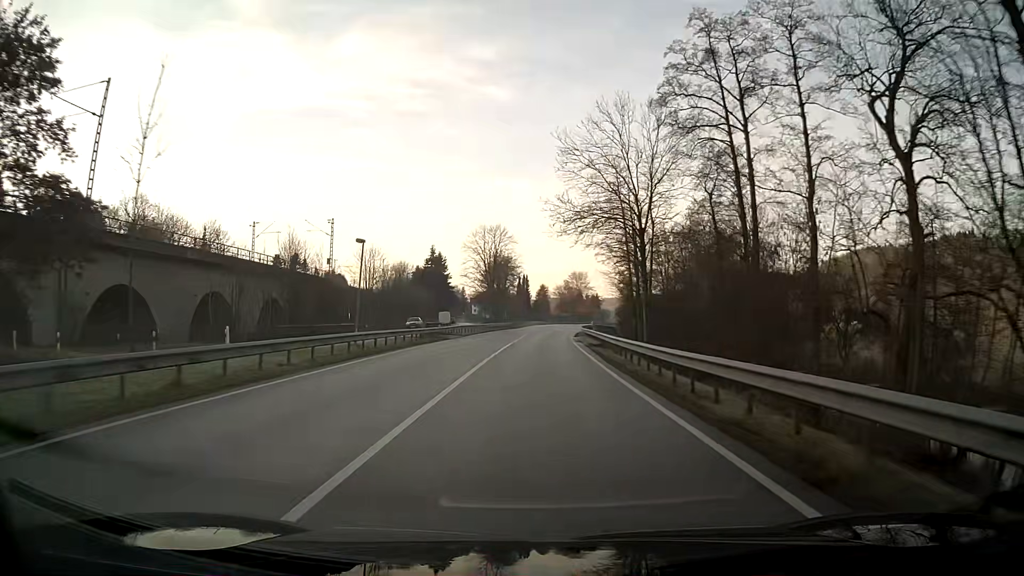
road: primary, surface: asphalt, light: Day
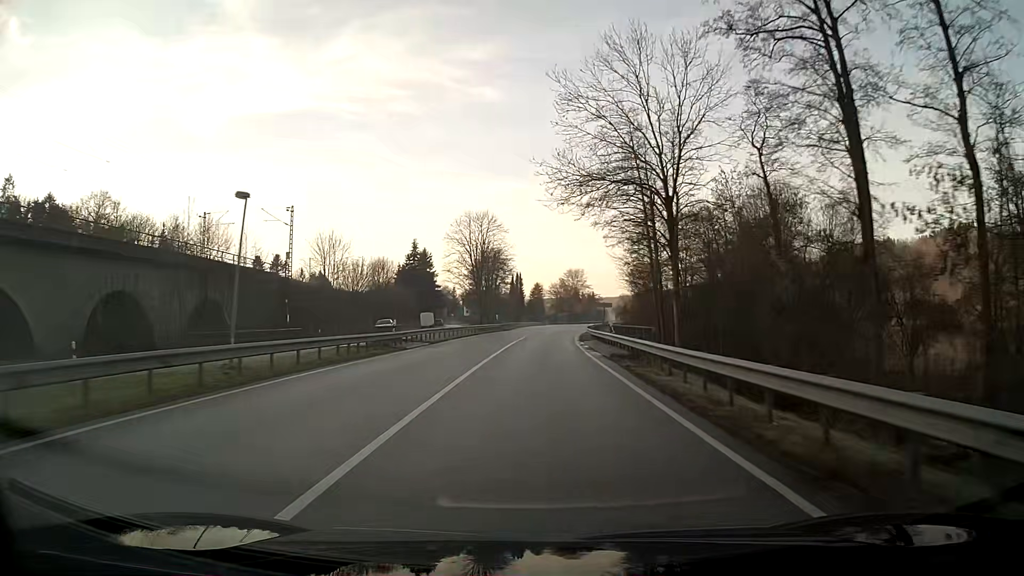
(+0.1, +12.9) m; +1°
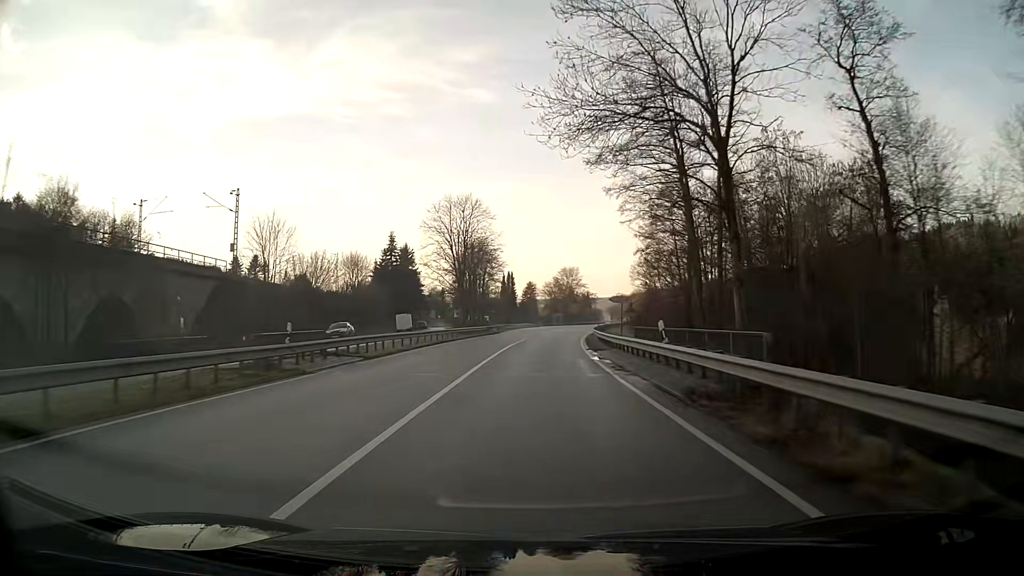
(+0.1, +12.9) m; +1°
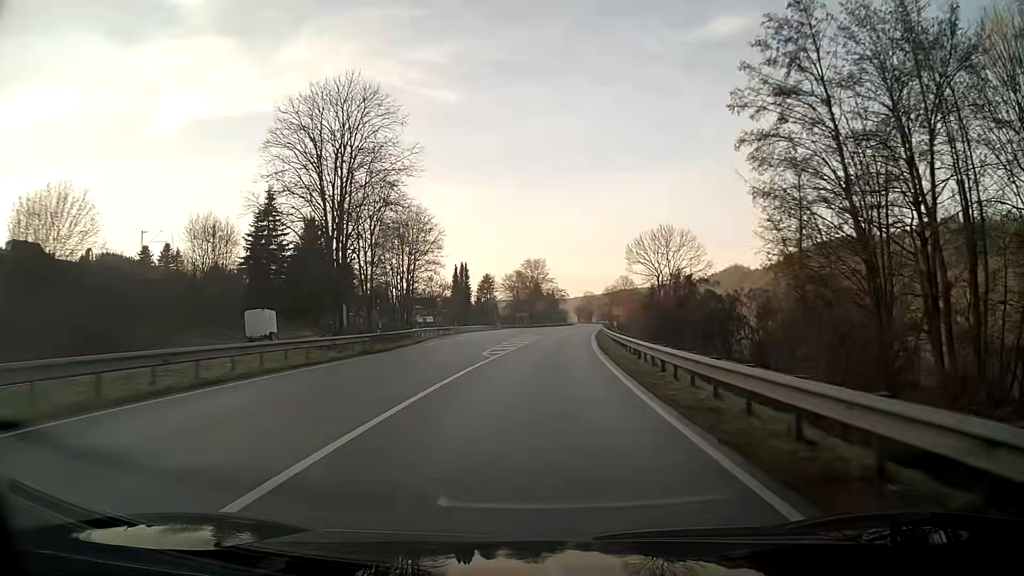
(+0.9, +37.2) m; +3°
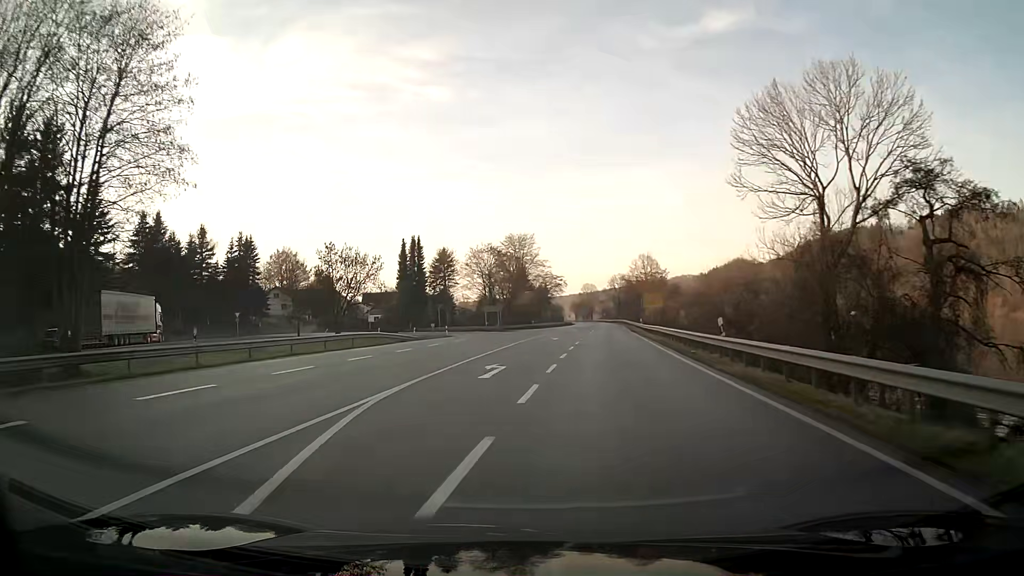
(+1.6, +55.7) m; 0°
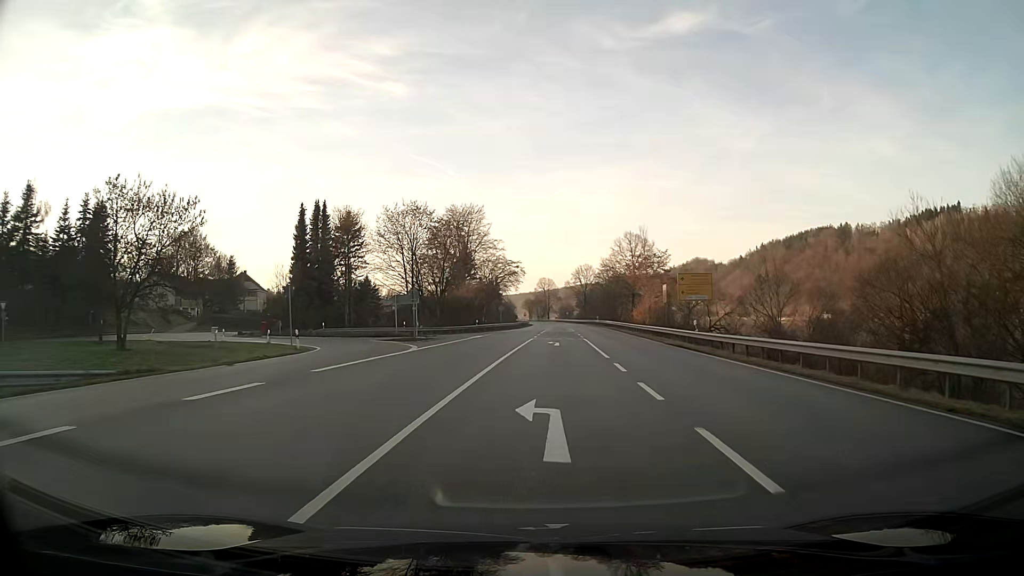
(+0.7, +35.4) m; +4°
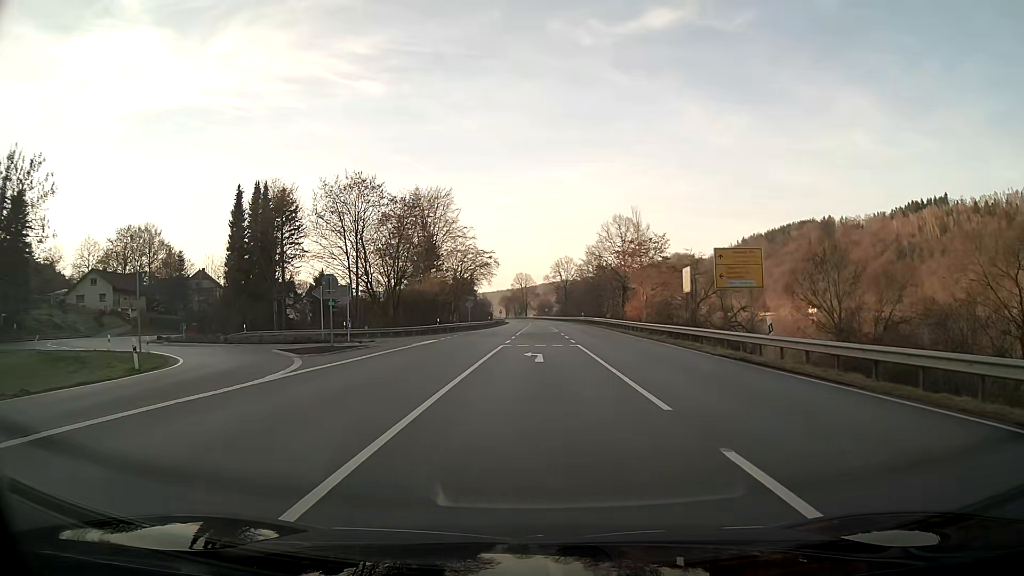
(+0.2, +13.3) m; +2°
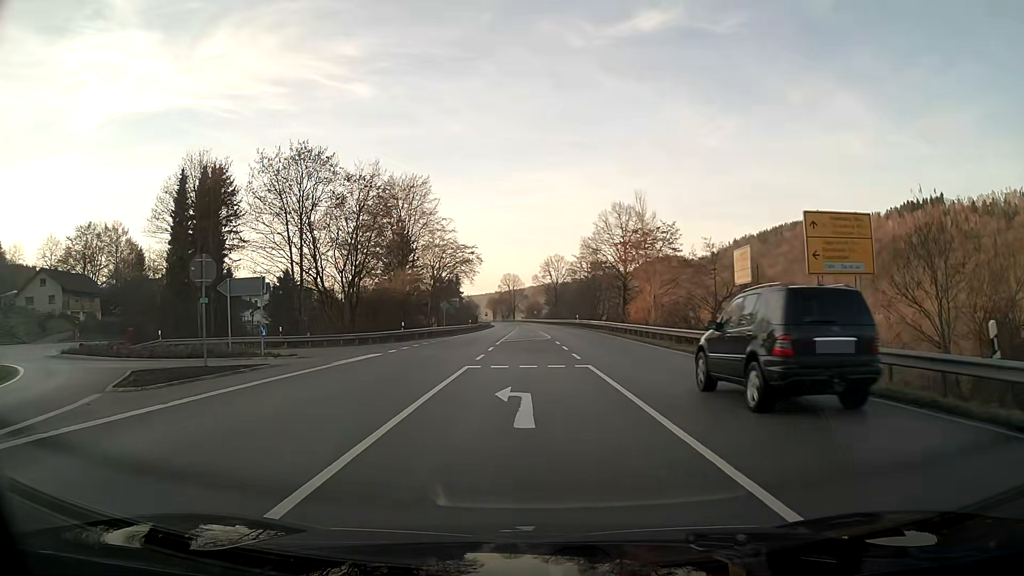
(+0.1, +11.1) m; +1°
